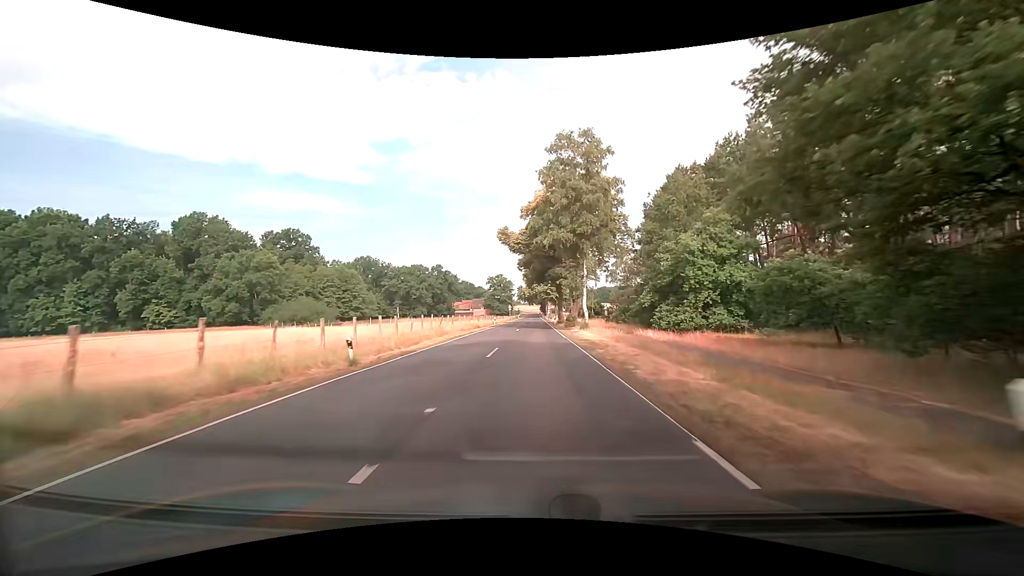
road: secondary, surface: asphalt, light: Day
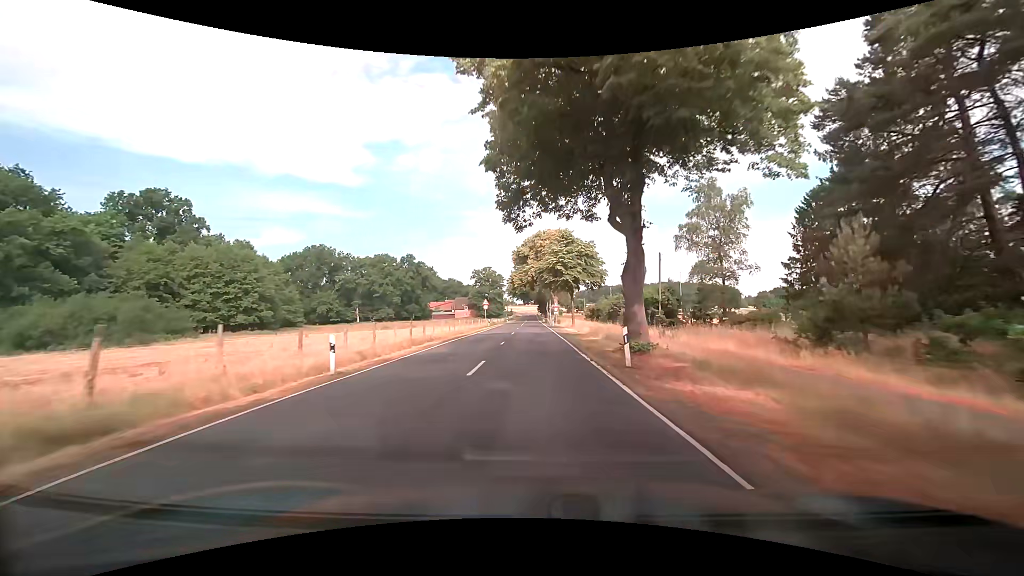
(+0.5, +52.2) m; +1°
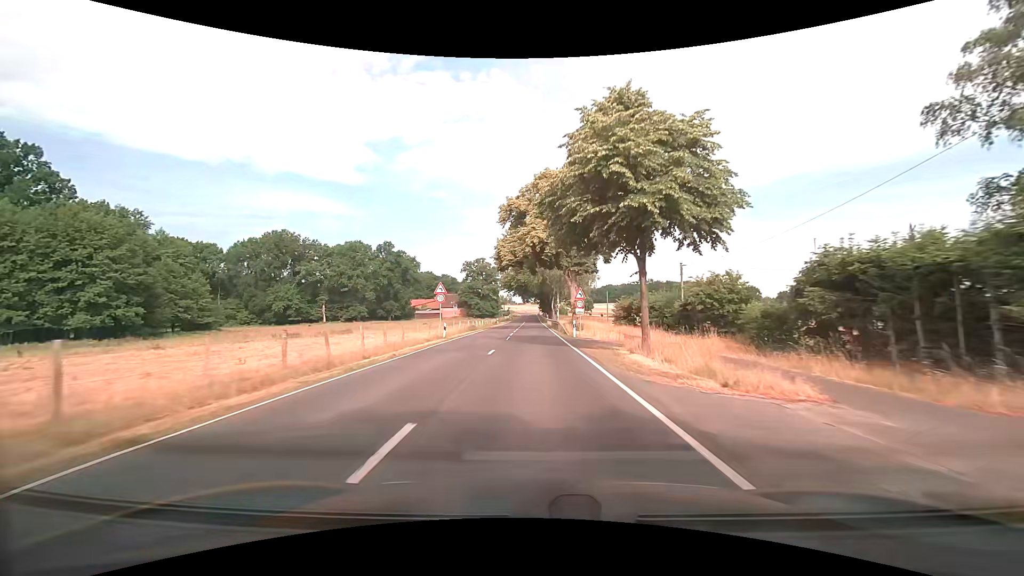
(-0.1, +32.1) m; 0°
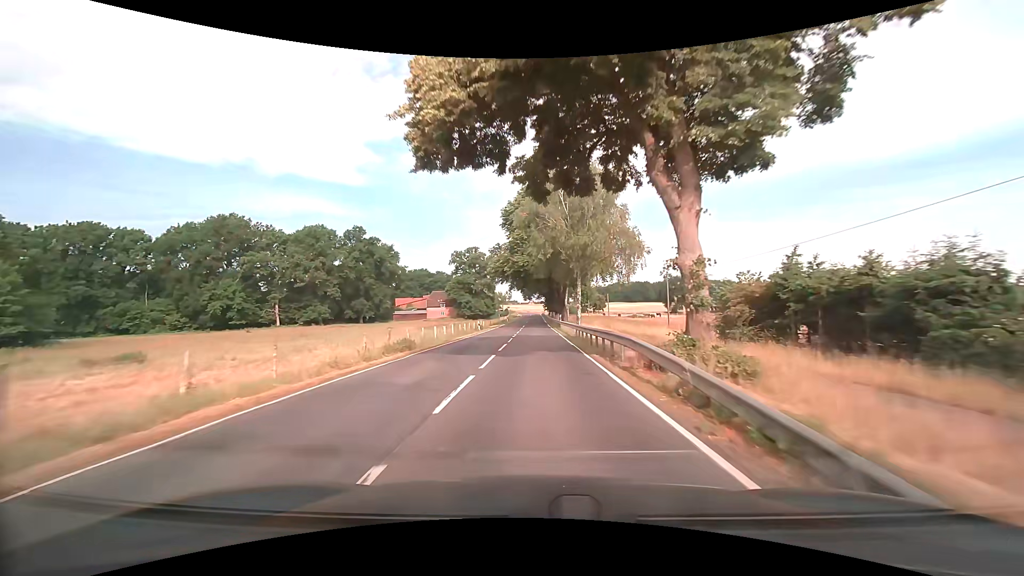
(-0.1, +31.9) m; 0°
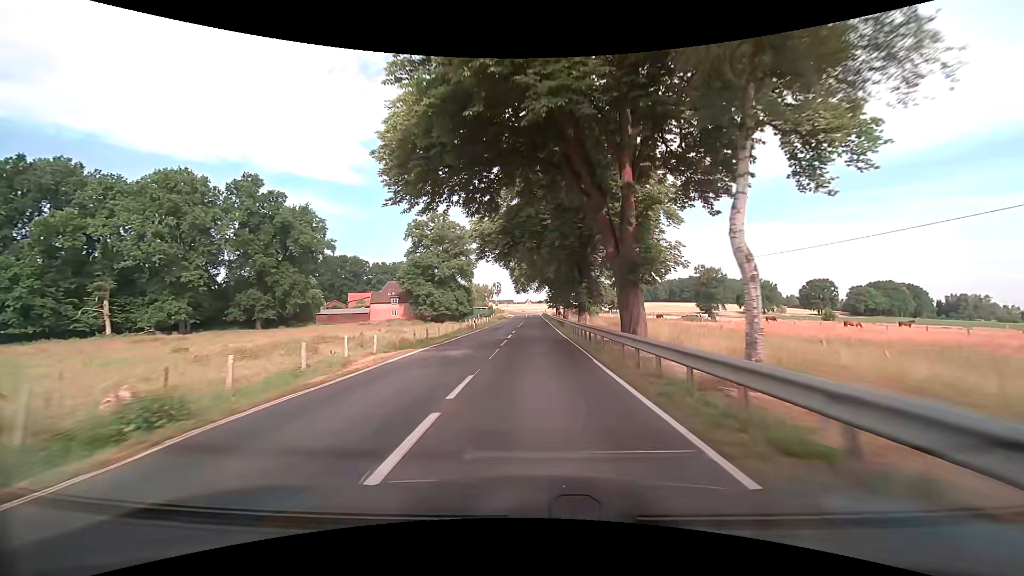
(-0.1, +52.2) m; 0°
(0, +10) (0, +20) (0, +30) (0, +40) (0, +50) (0, +60) (0, +70) (0, +80) (0, +90) (0, +100) m
